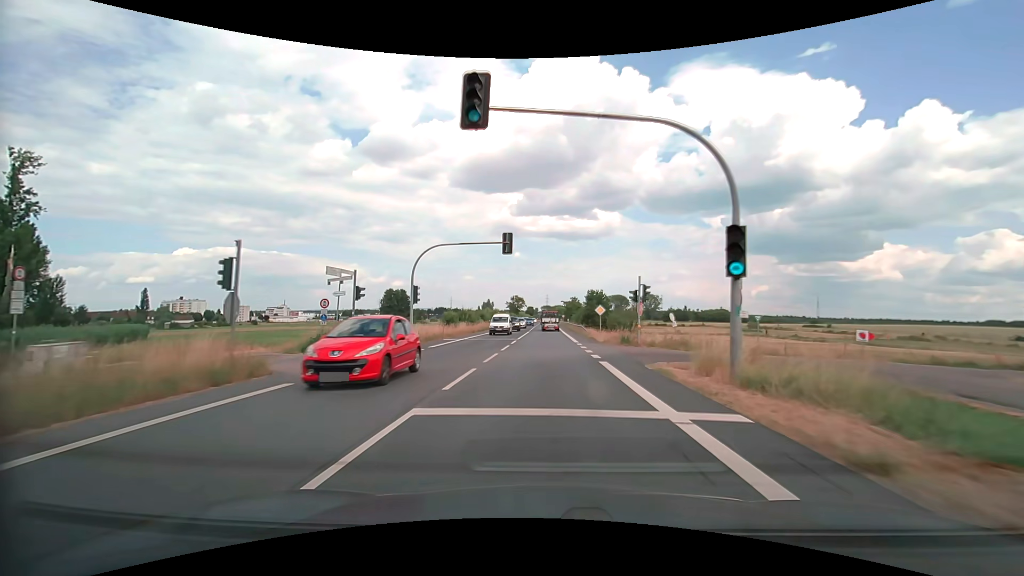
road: secondary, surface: asphalt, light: Day
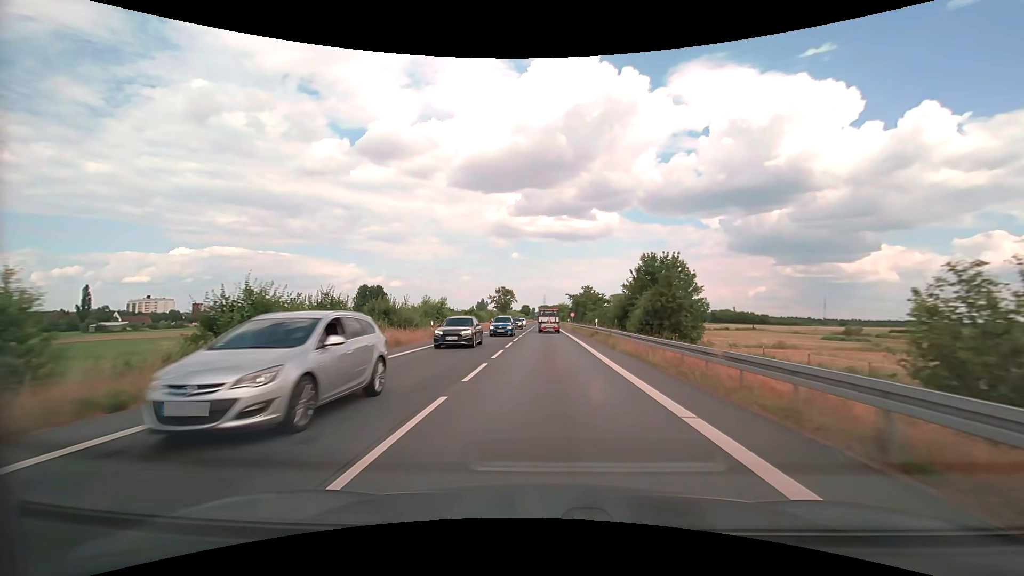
(+0.1, +45.9) m; 0°
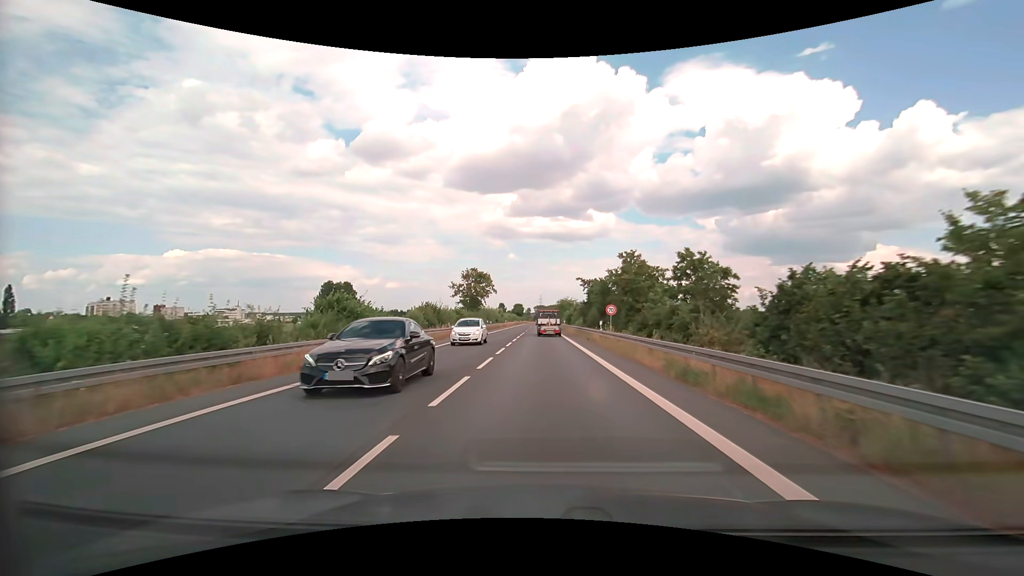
(0.0, +45.0) m; 0°
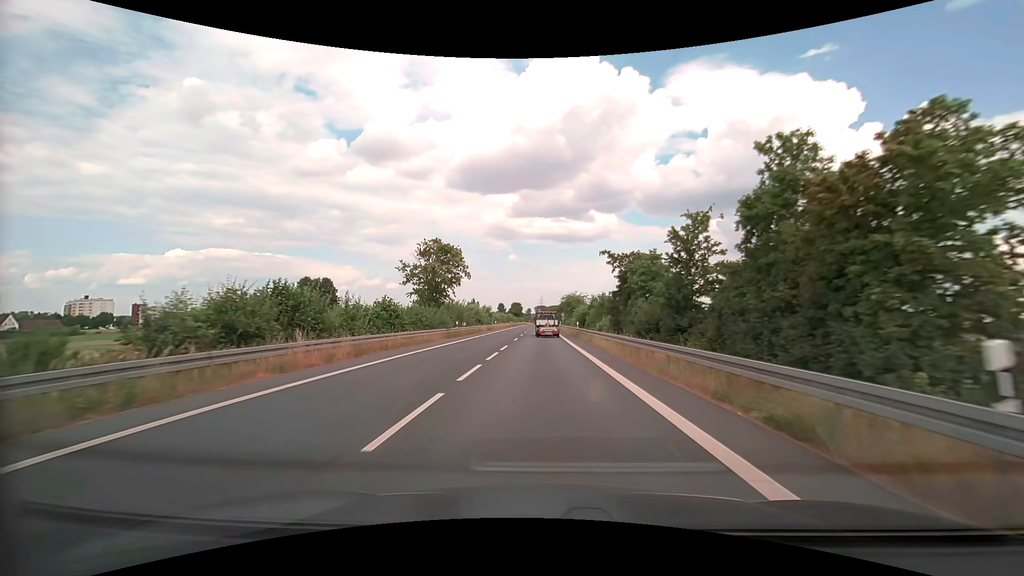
(0.0, +26.8) m; 0°
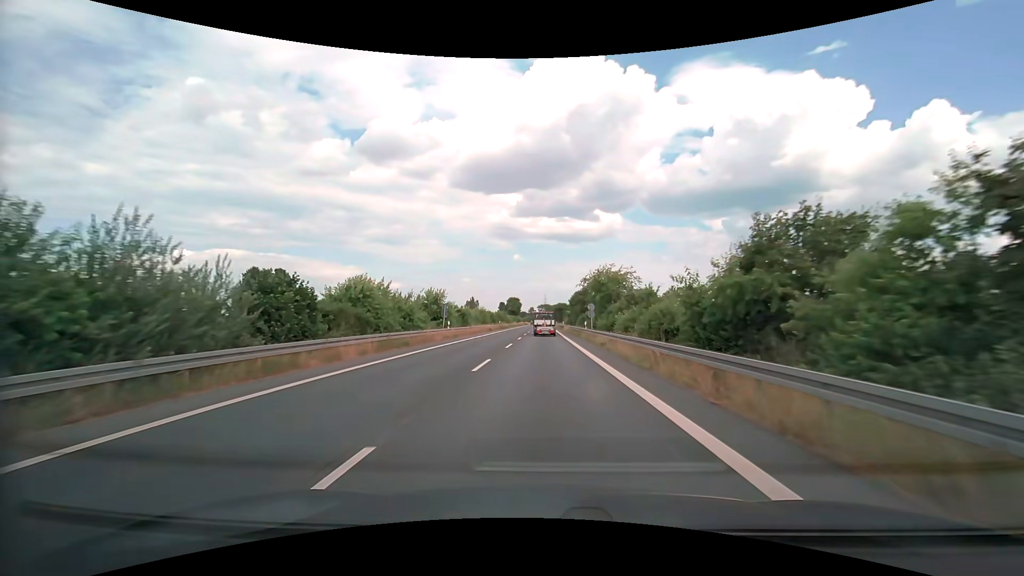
(-0.1, +46.1) m; 0°
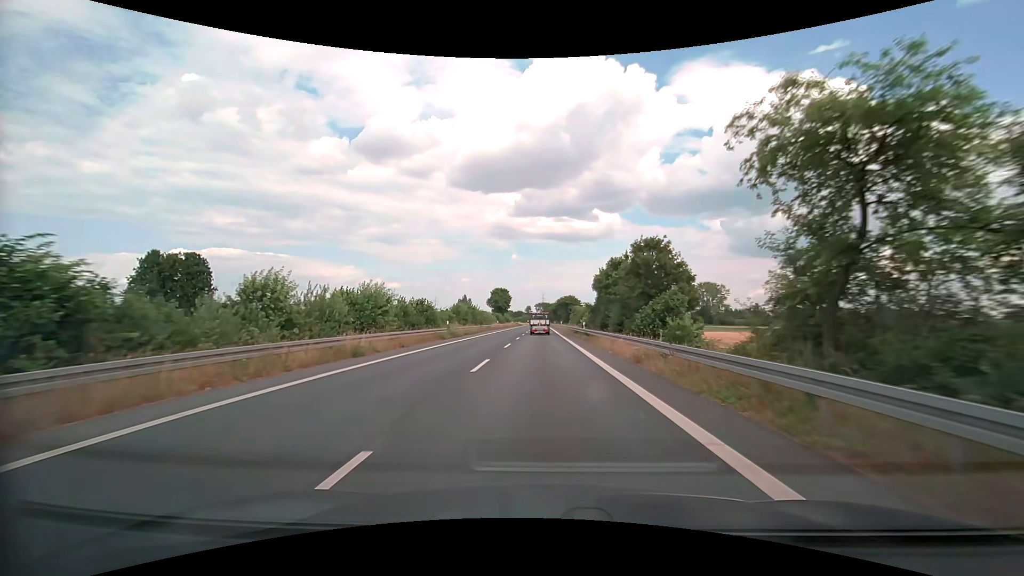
(0.0, +48.0) m; 0°
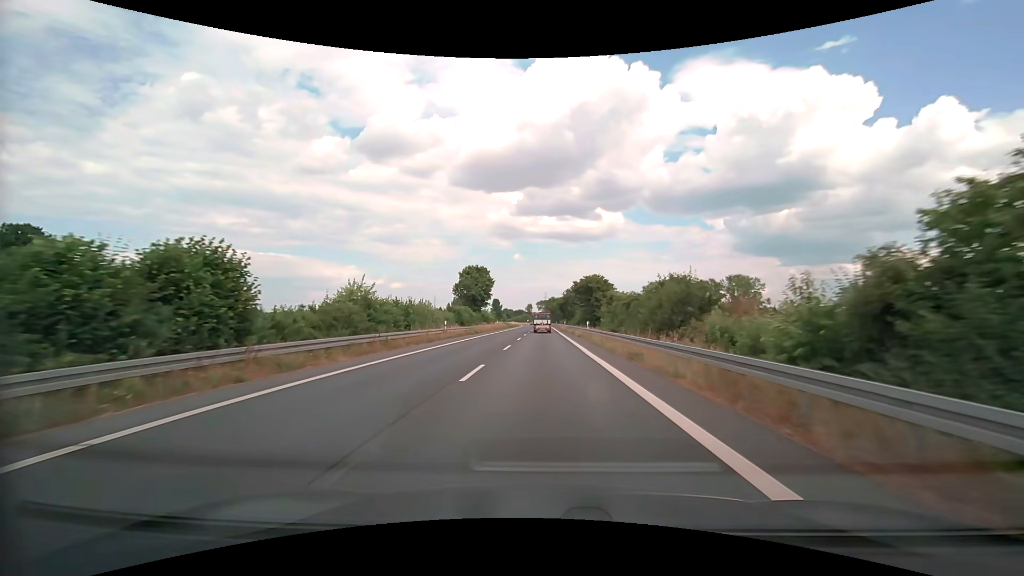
(-0.1, +49.8) m; 0°
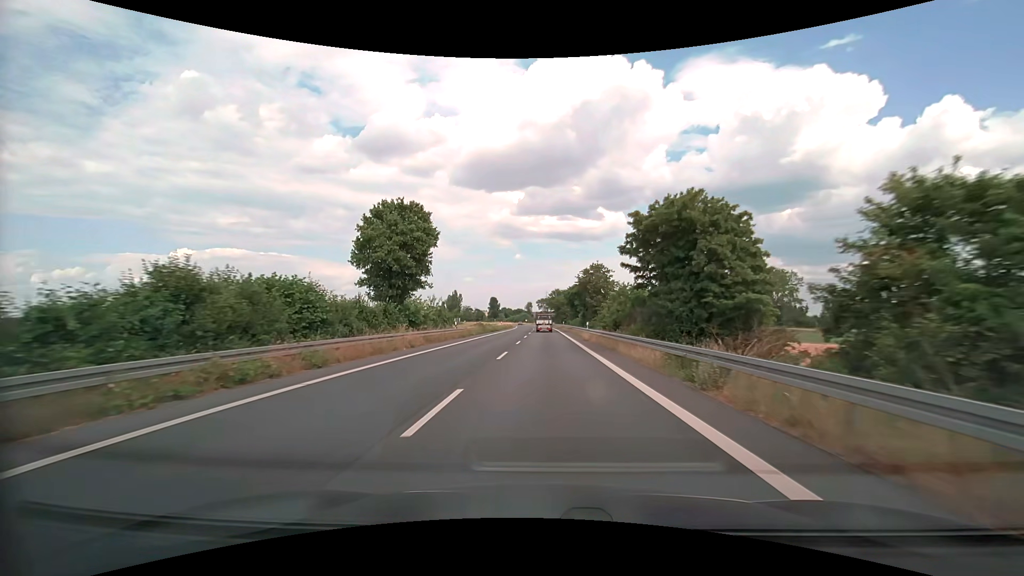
(-0.1, +41.0) m; 0°
(0, +10) (0, +20) (0, +30) (0, +40) (0, +50) (0, +60) (0, +70) (0, +80) (0, +90) (0, +100) m
